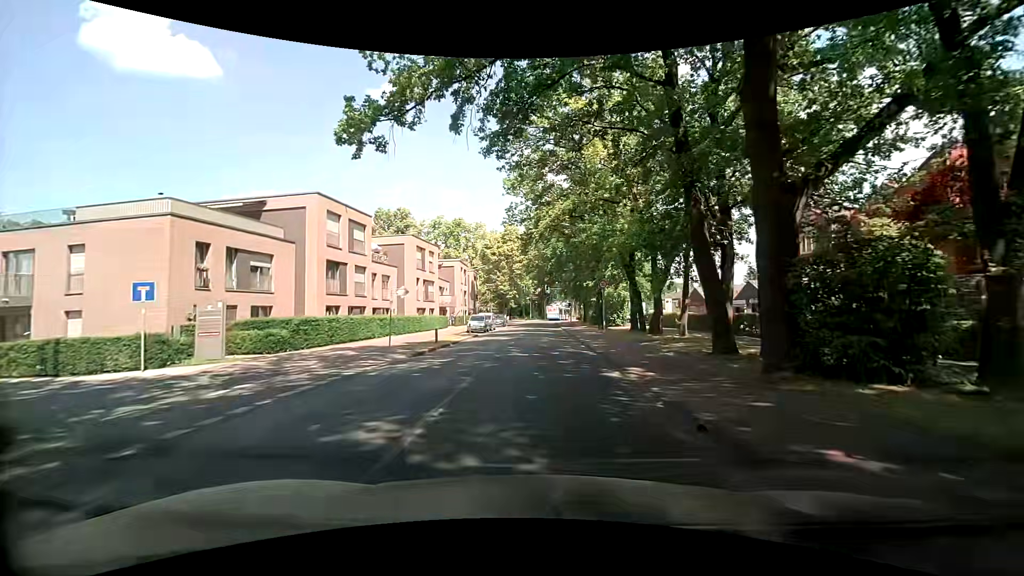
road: tertiary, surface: asphalt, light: Day
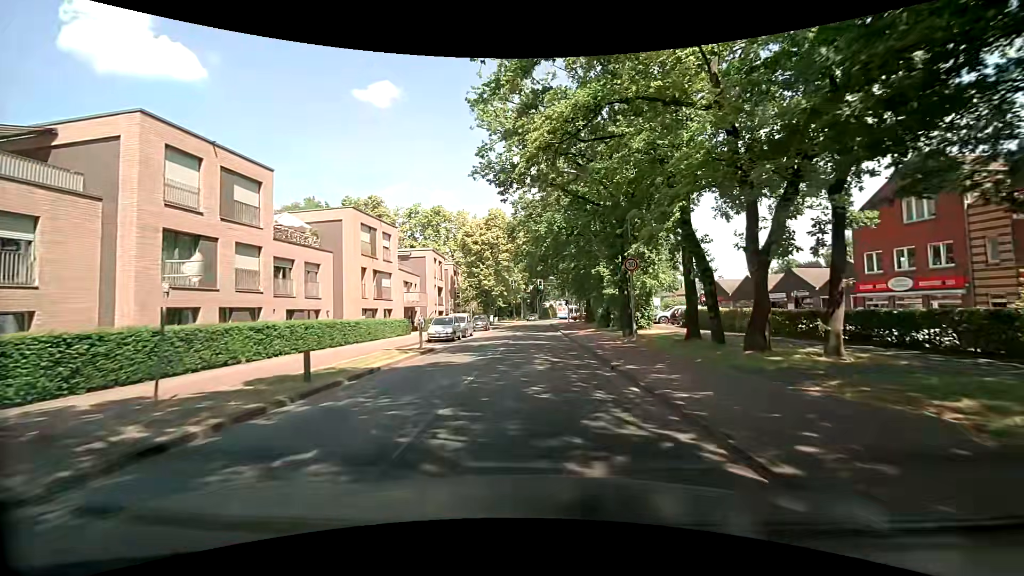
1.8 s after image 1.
(0.0, +13.4) m; 0°
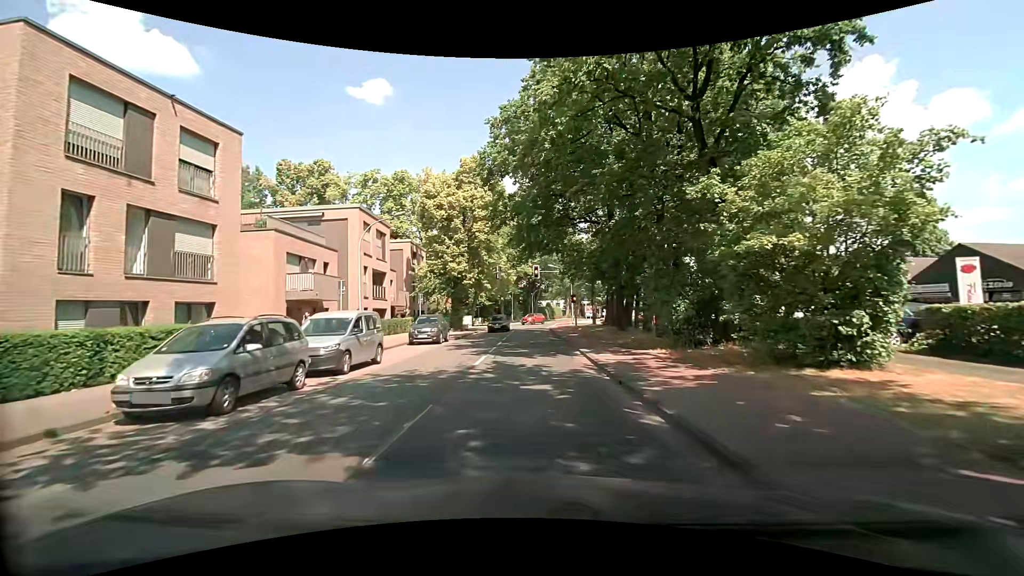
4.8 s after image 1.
(+0.4, +22.4) m; +2°
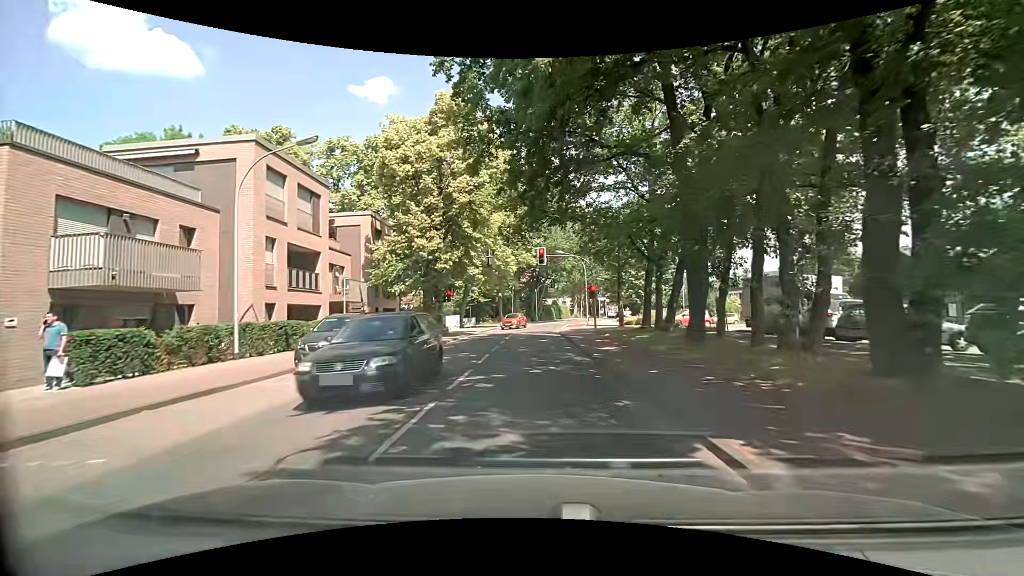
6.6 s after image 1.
(-0.2, +13.5) m; -1°
